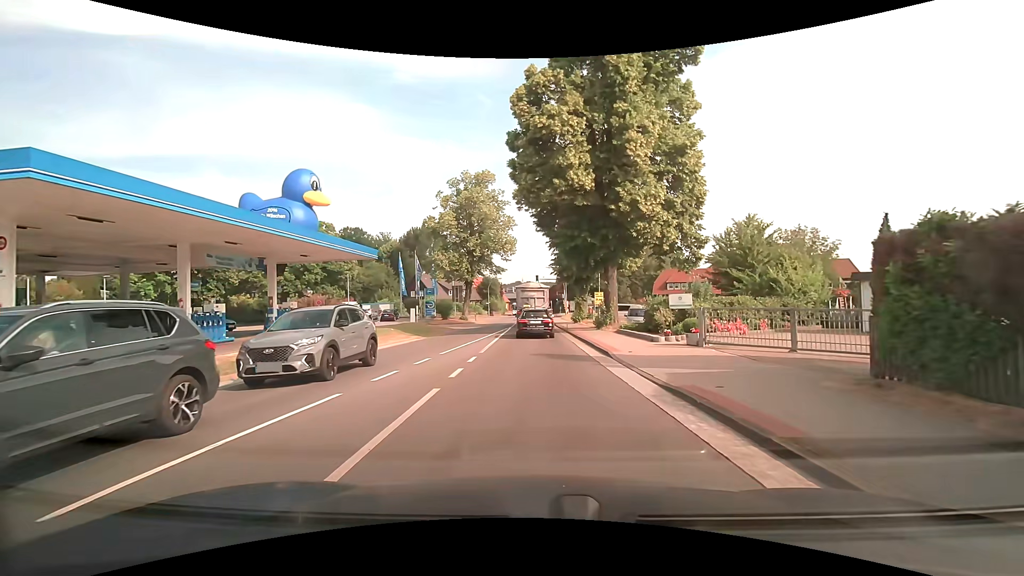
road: secondary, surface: asphalt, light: Day
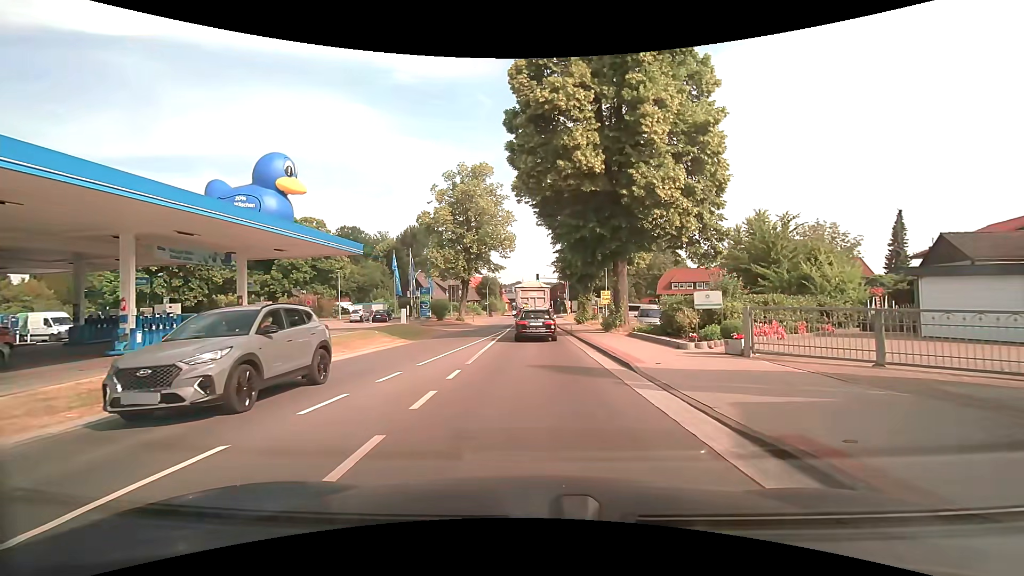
(0.0, +3.2) m; +1°
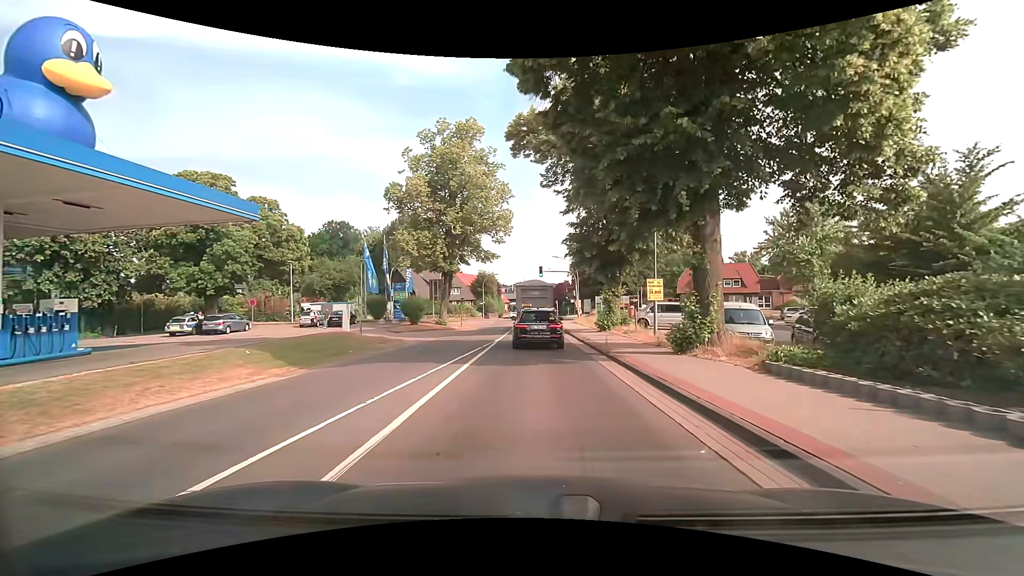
(0.0, +13.1) m; 0°
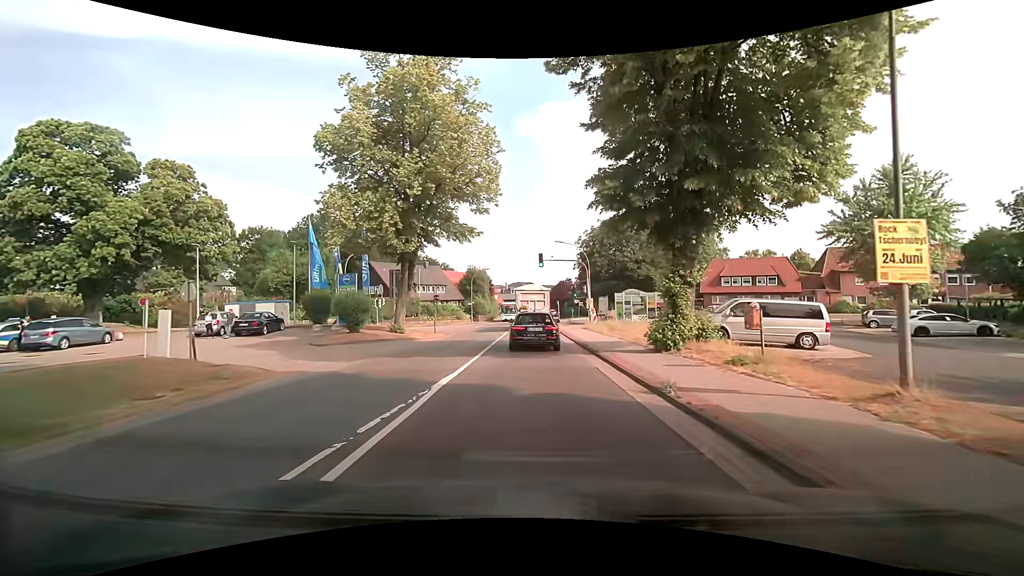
(0.0, +13.8) m; -1°
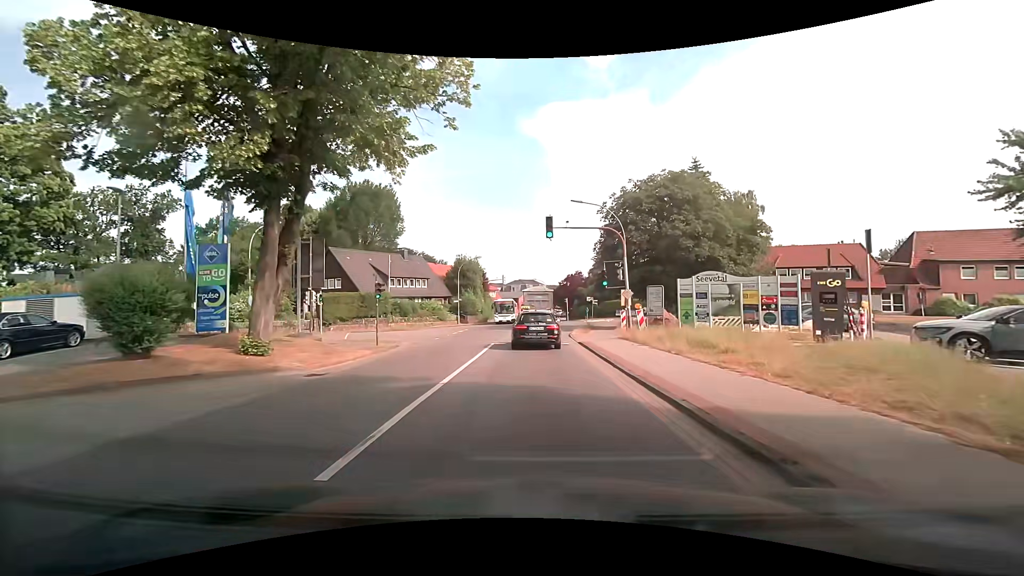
(+0.3, +16.1) m; 0°
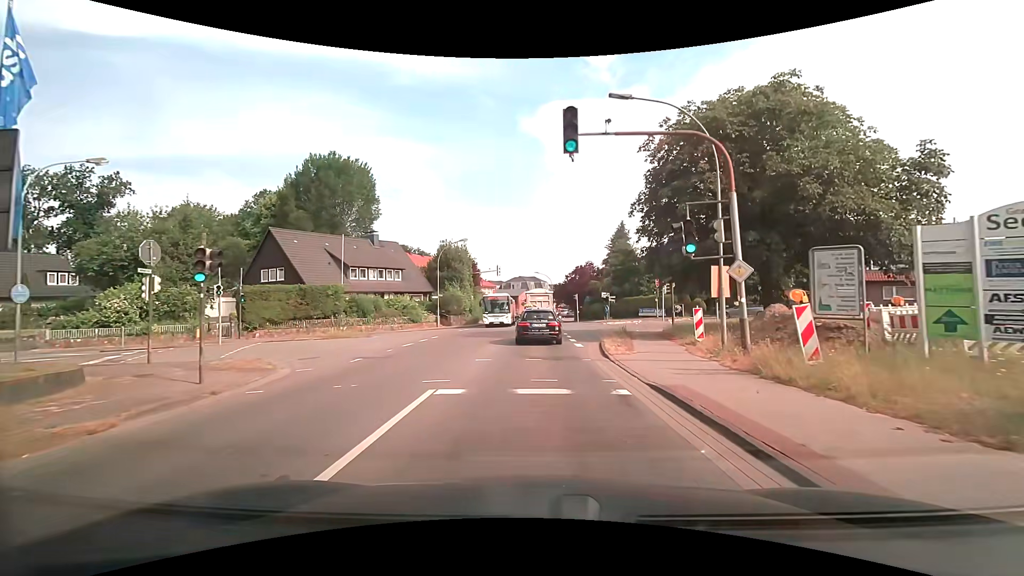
(+0.2, +13.8) m; +1°
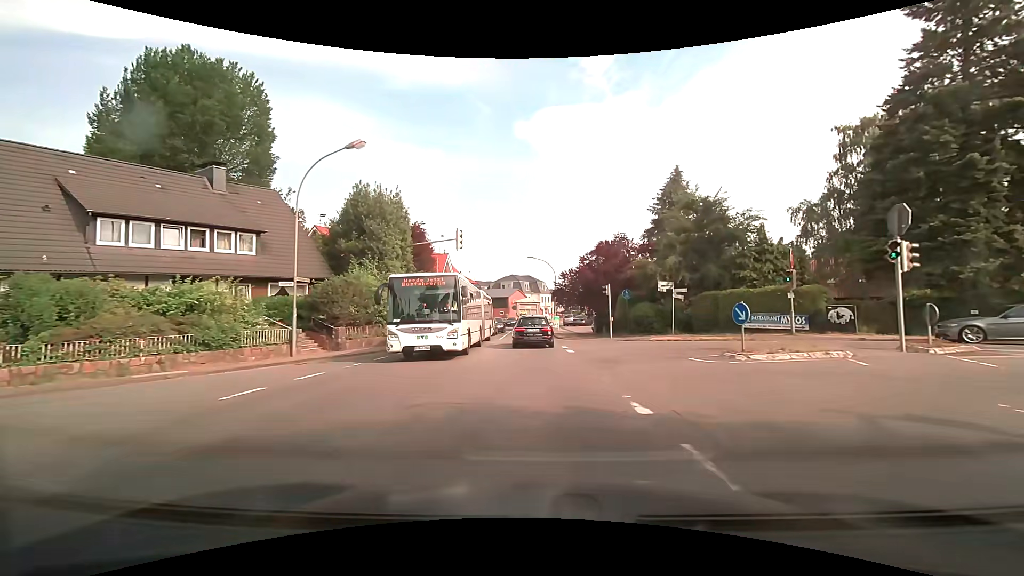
(0.0, +27.5) m; +1°
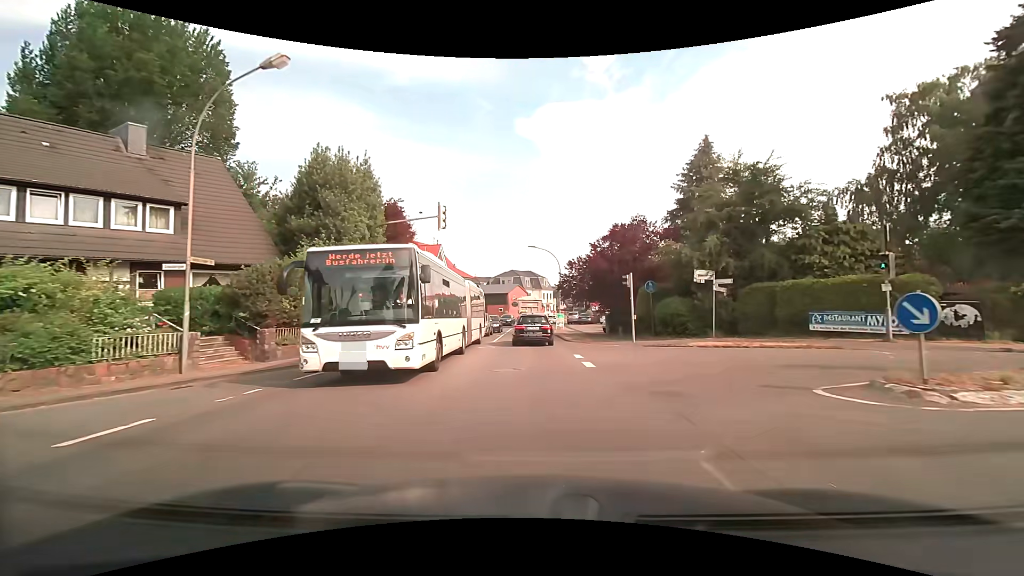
(0.0, +6.2) m; -1°
(0, +10) (0, +20) (0, +30) (-1, +40) (-1, +50) (0, +60) (0, +70) (+2, +80) (+4, +90) (+7, +99) m
